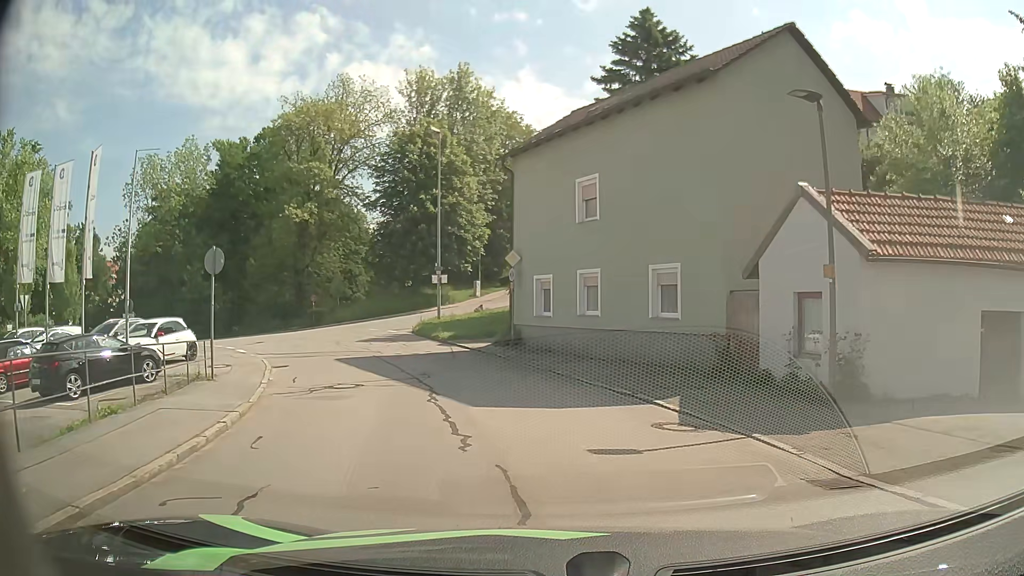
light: Day
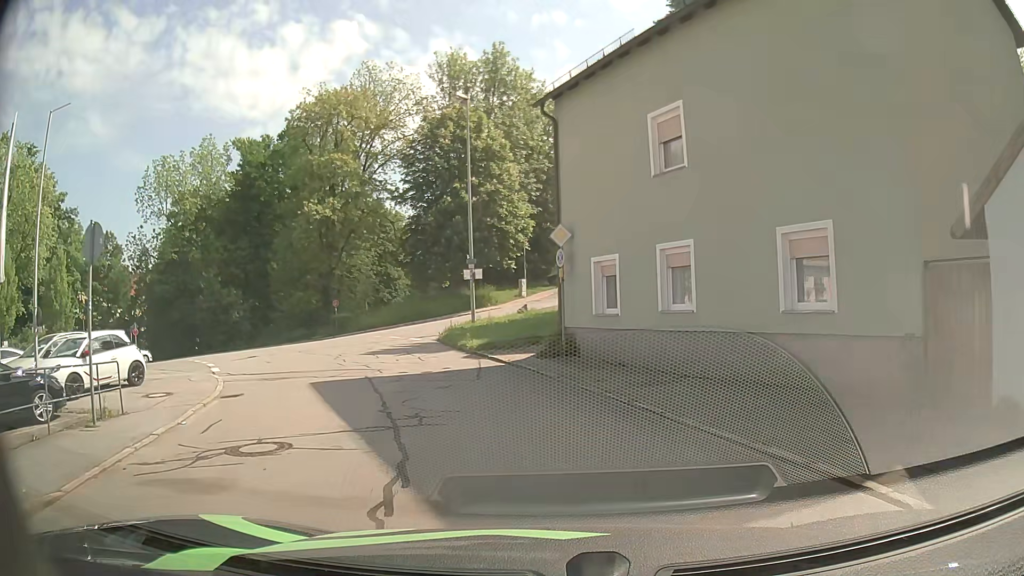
(-0.2, +6.3) m; -4°
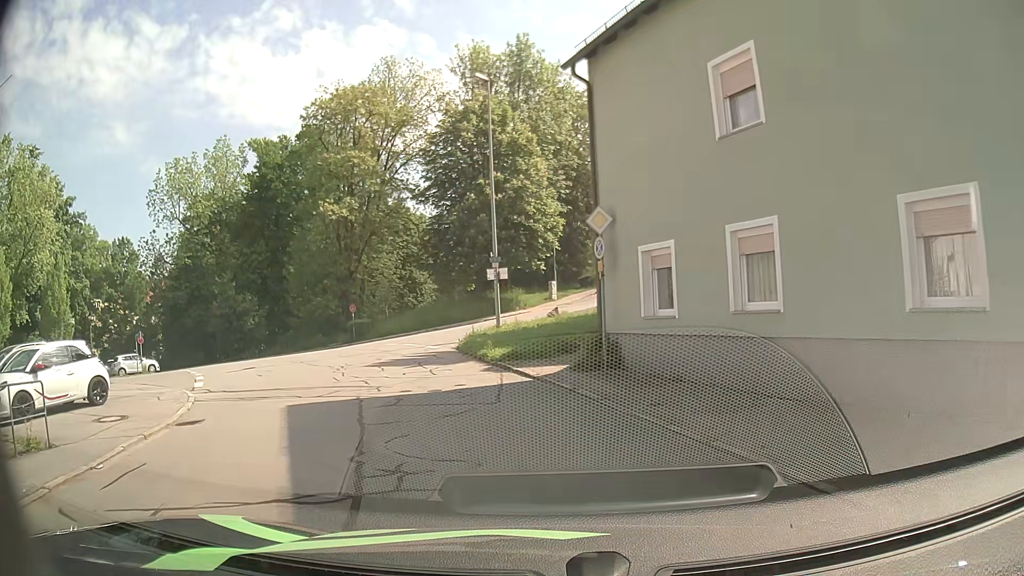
(-0.1, +3.0) m; -2°
